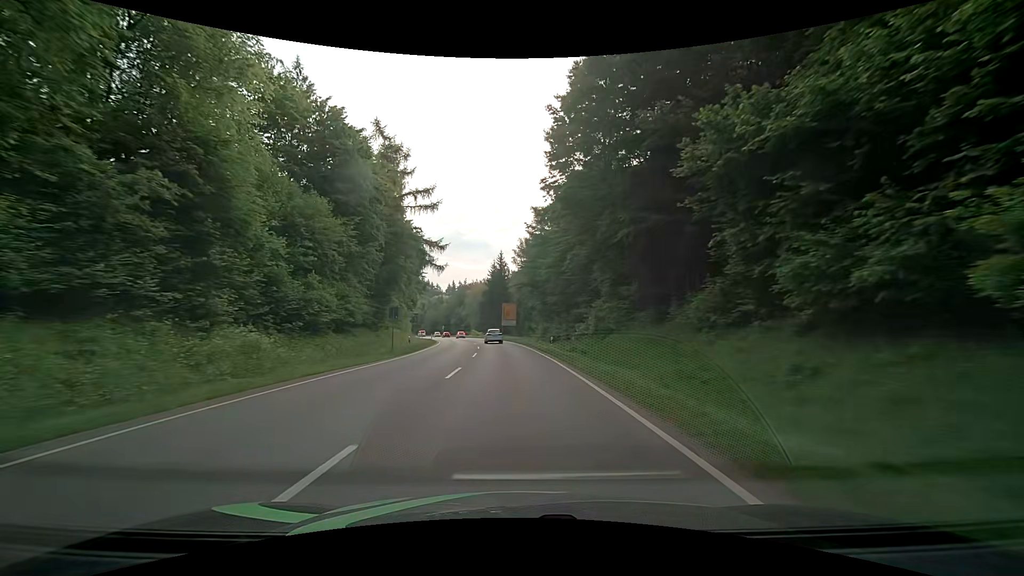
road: secondary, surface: asphalt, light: Day
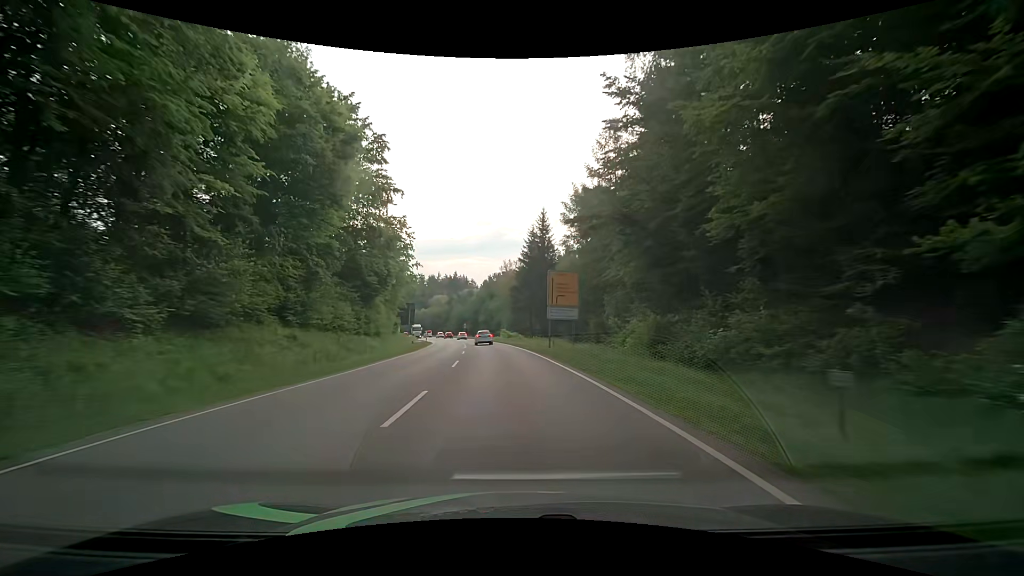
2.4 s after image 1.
(-1.9, +43.2) m; -5°
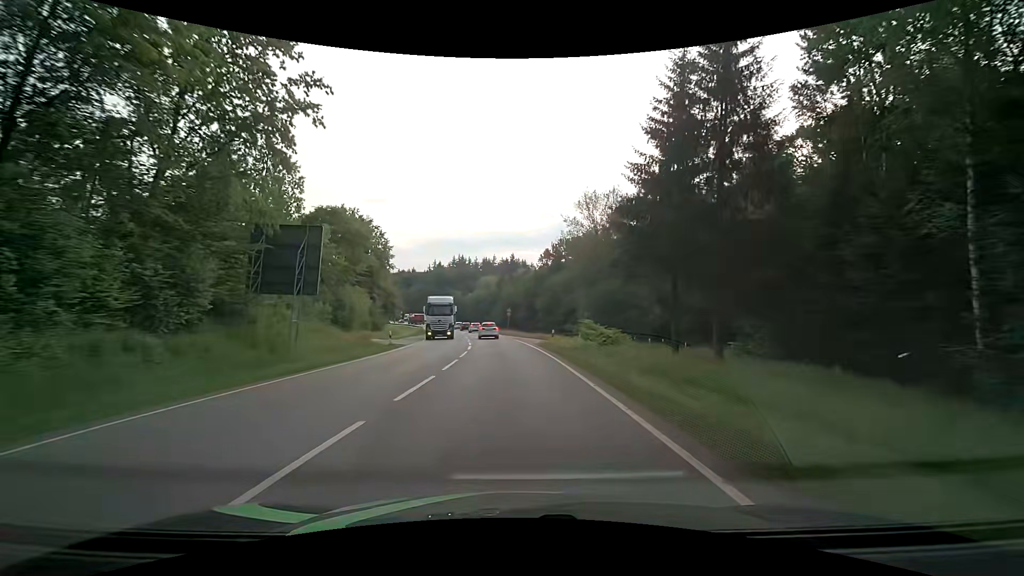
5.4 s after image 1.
(-3.4, +53.1) m; -7°
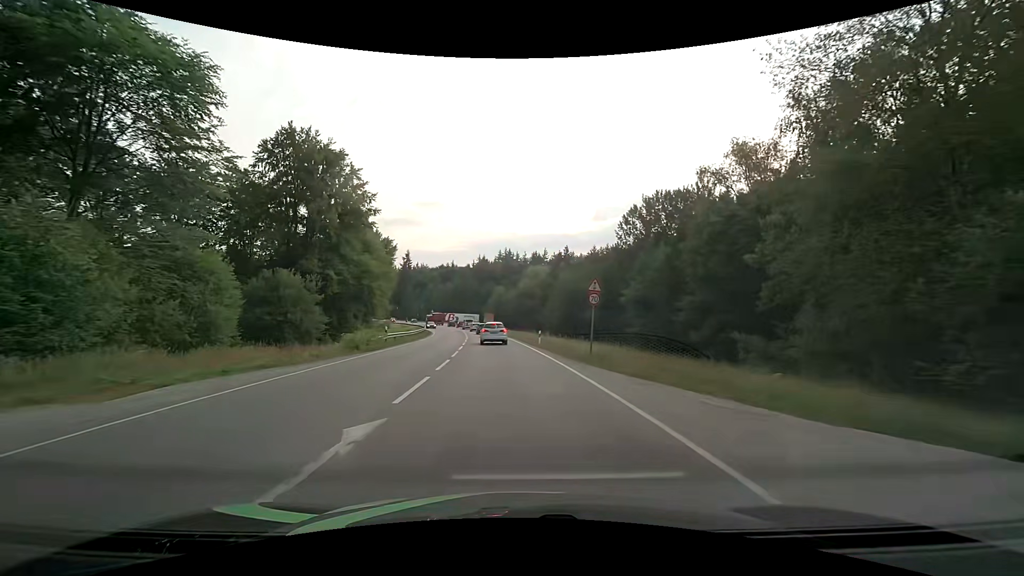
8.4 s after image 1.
(-2.2, +42.0) m; -6°
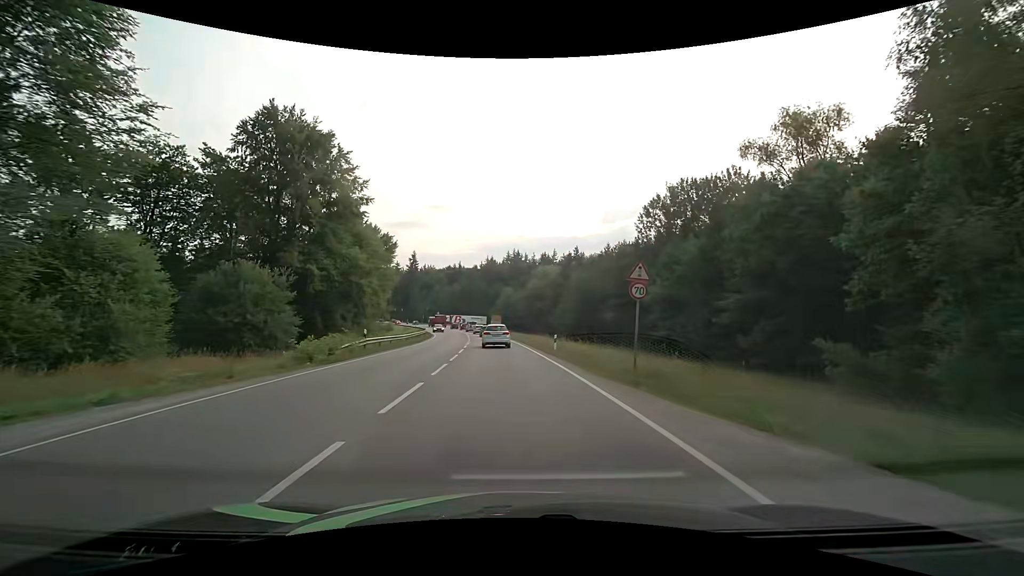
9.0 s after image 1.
(-0.1, +6.7) m; -1°
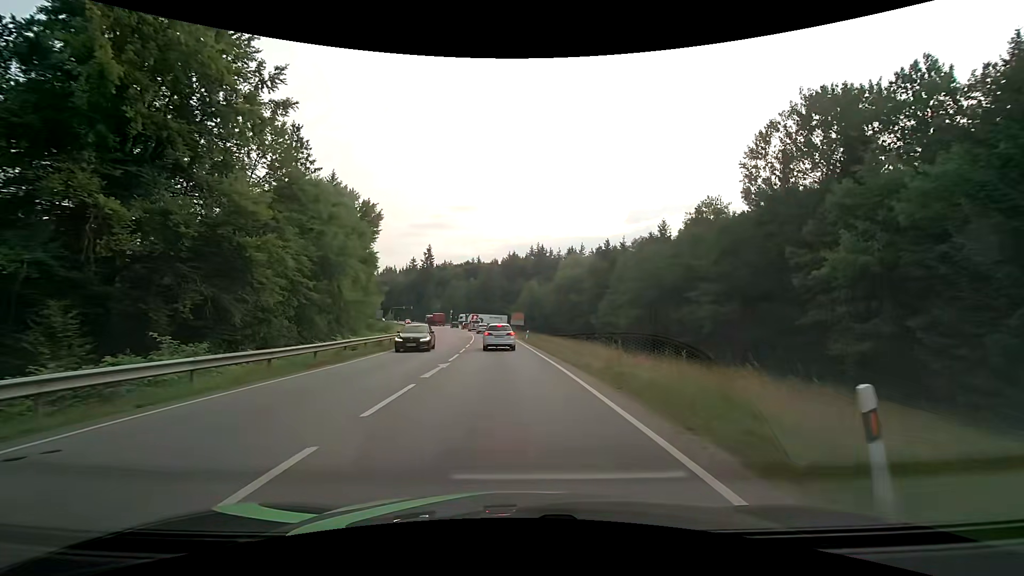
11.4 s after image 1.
(-0.6, +24.0) m; -3°
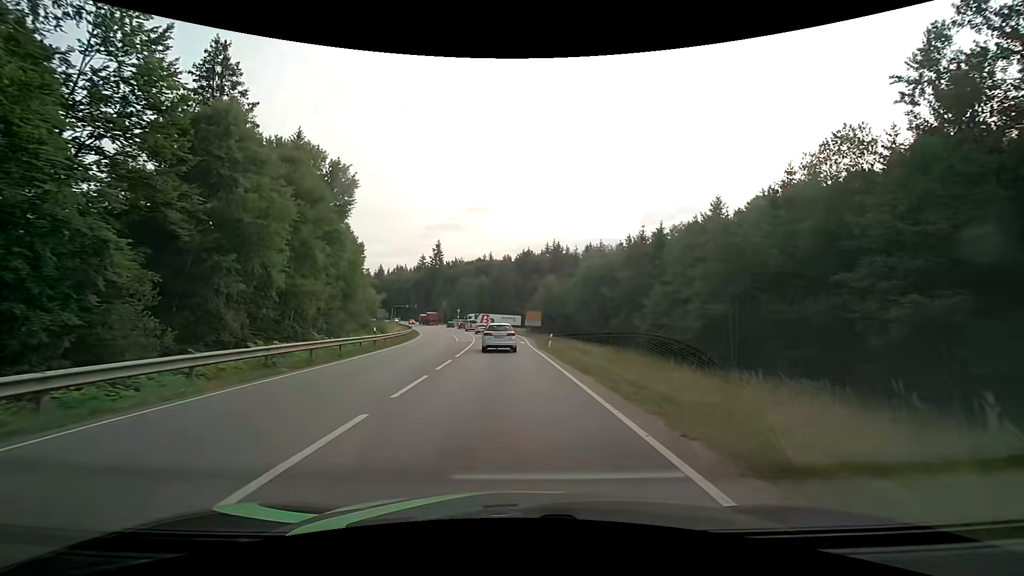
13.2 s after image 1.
(-0.3, +16.1) m; -2°
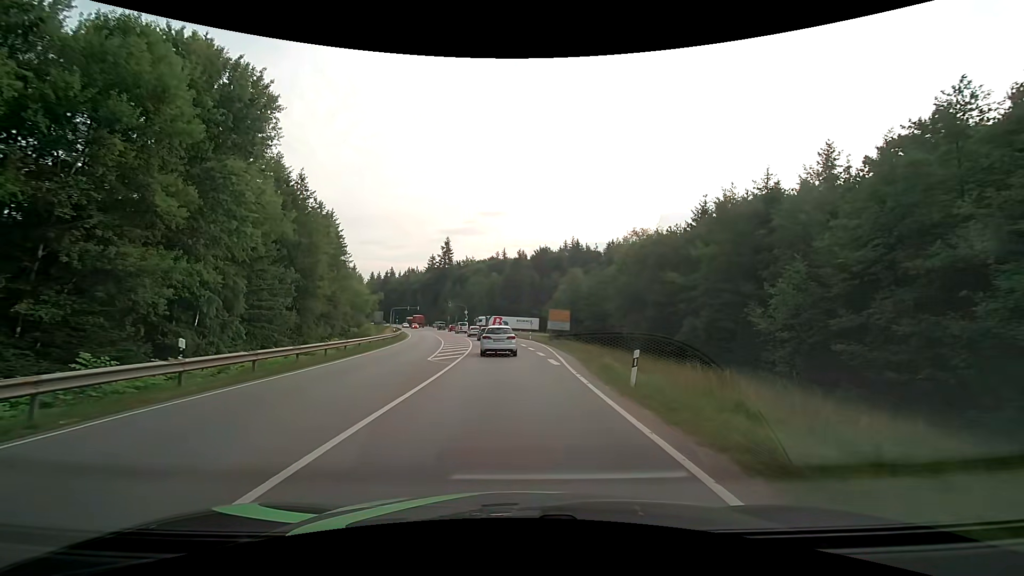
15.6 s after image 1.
(-0.4, +19.9) m; -2°
